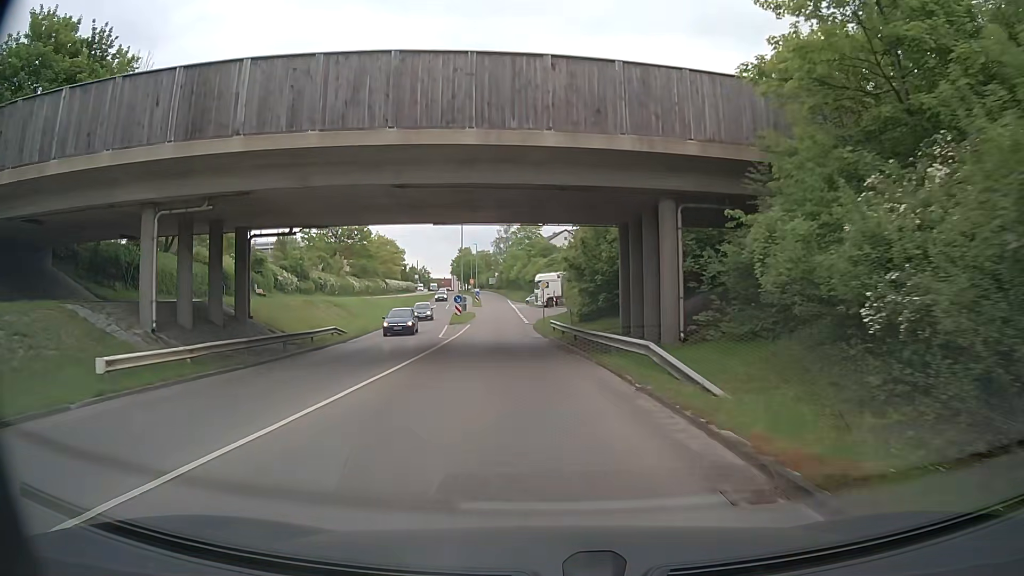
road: tertiary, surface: asphalt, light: Day
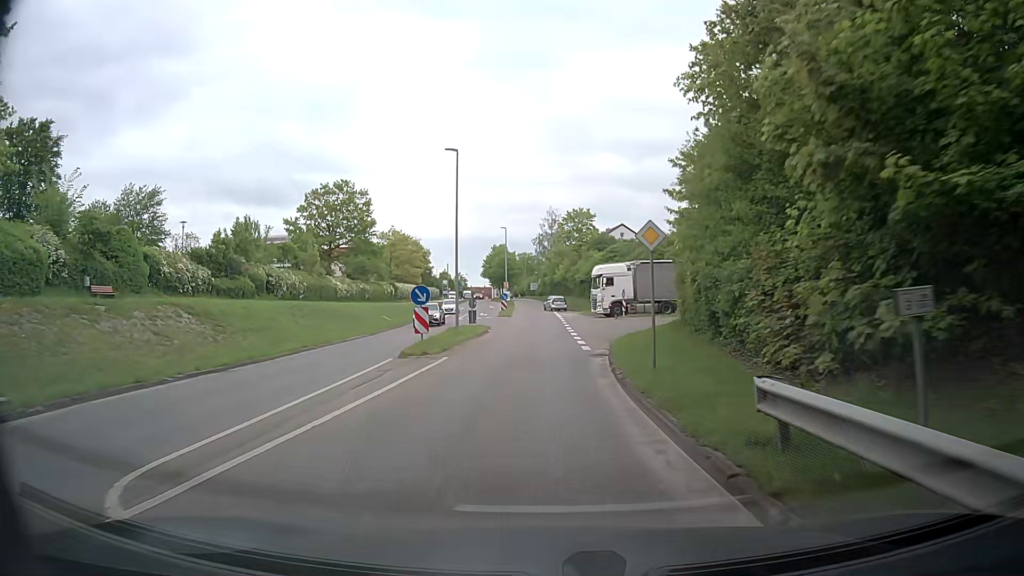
(-1.3, +28.4) m; -6°
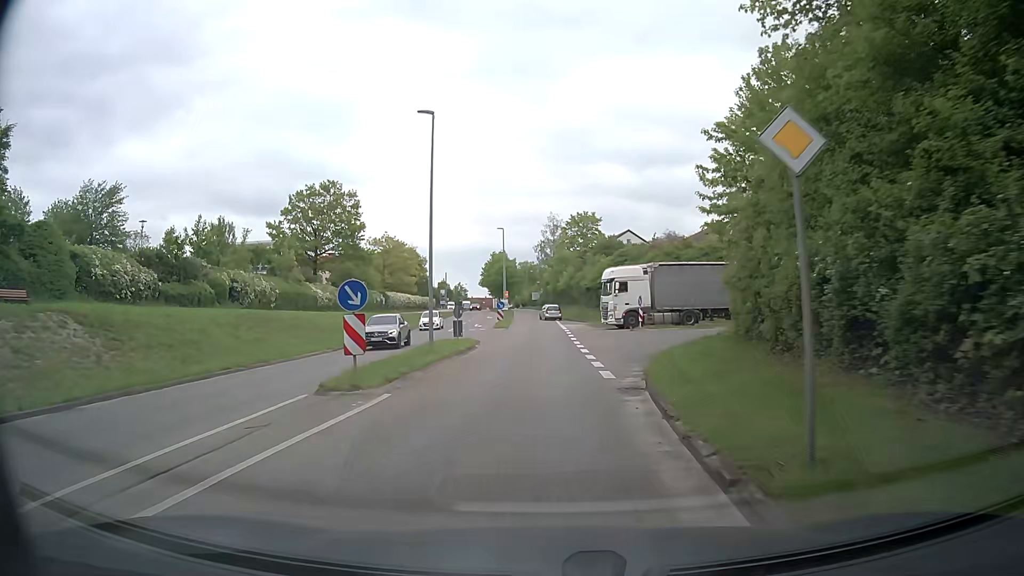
(+0.2, +7.3) m; +2°
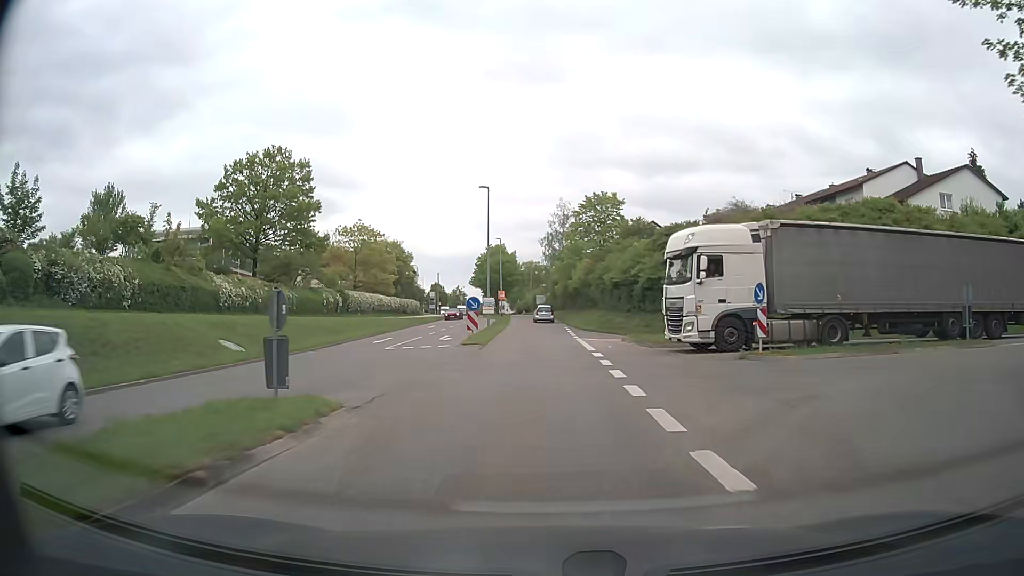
(0.0, +21.7) m; 0°
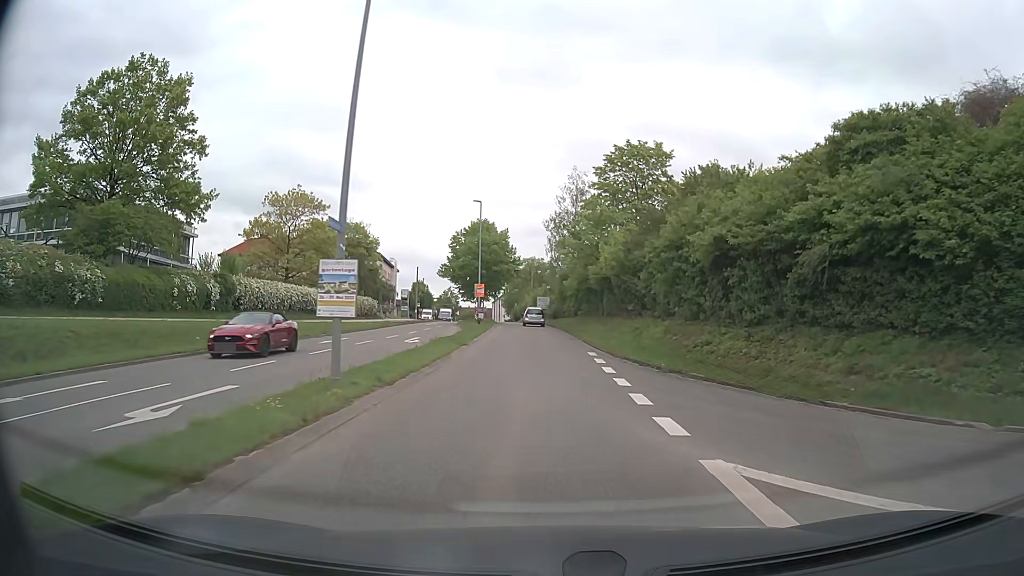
(-0.2, +27.8) m; -1°
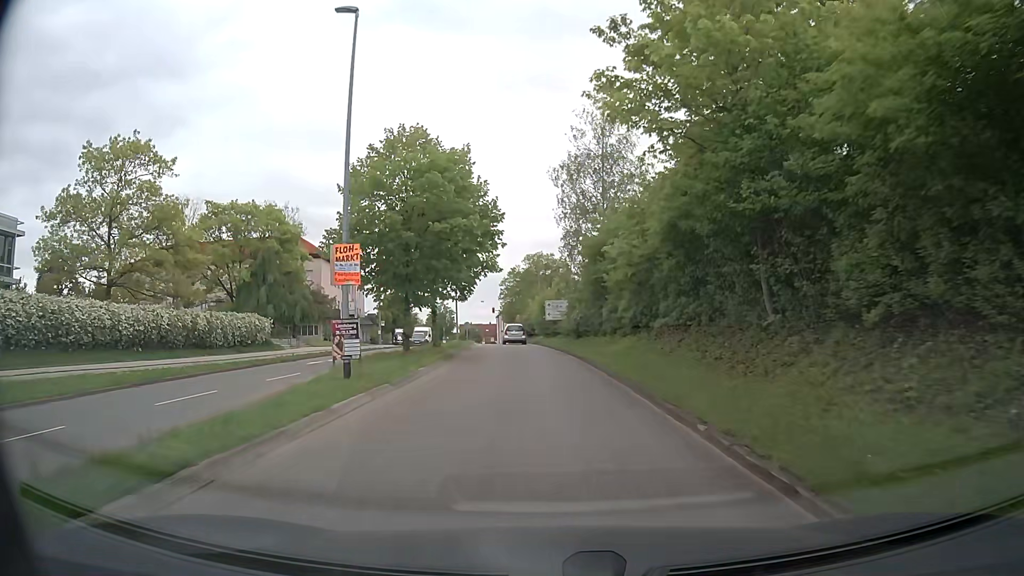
(-0.2, +33.1) m; -1°
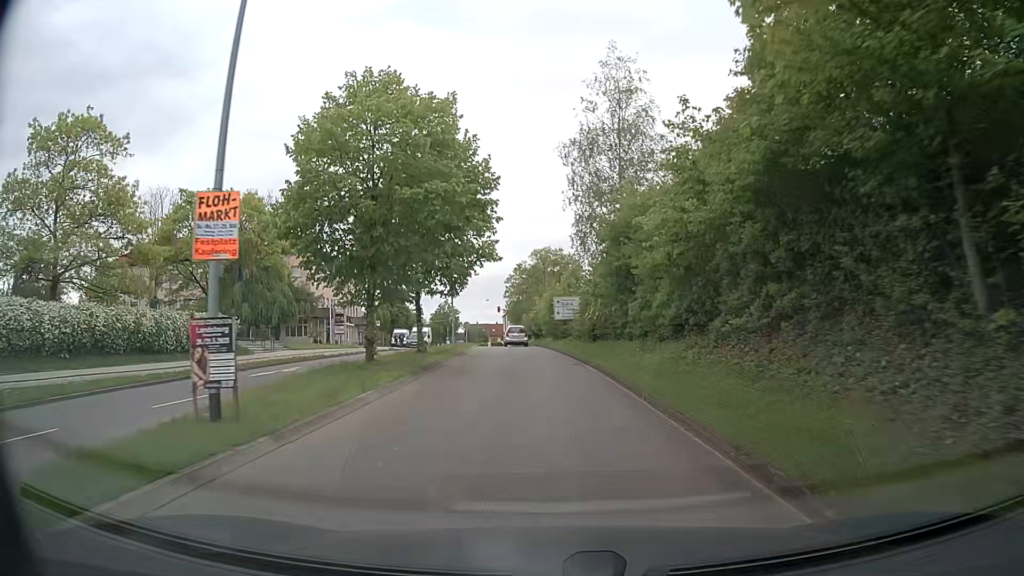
(0.0, +6.4) m; -1°
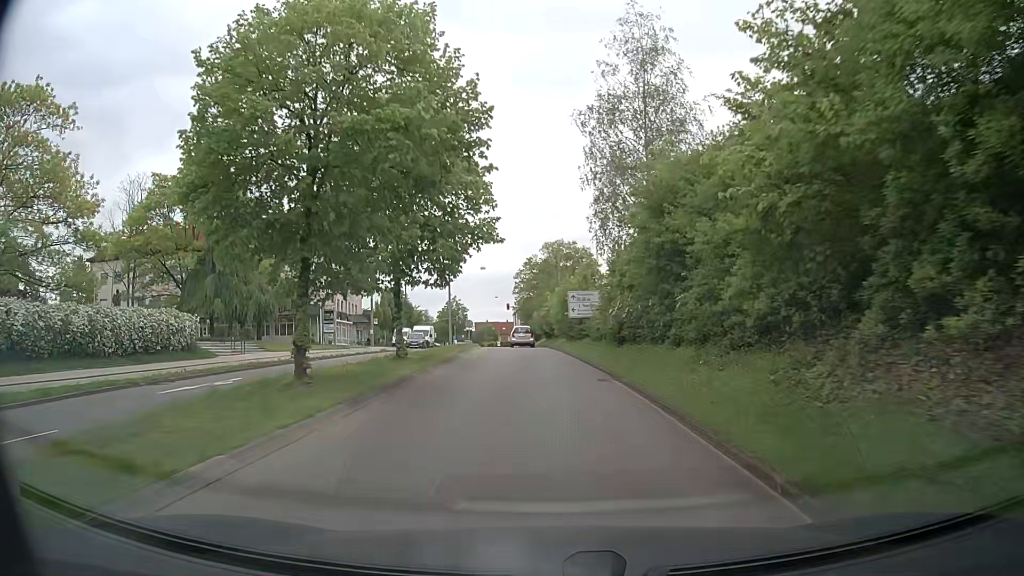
(-0.1, +6.3) m; -1°
